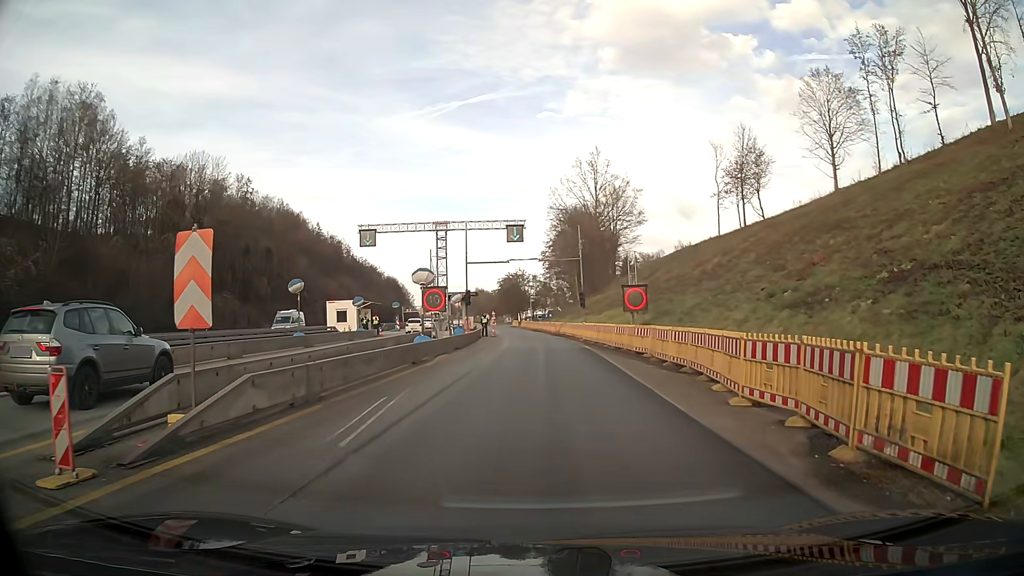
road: motorway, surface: asphalt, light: Day
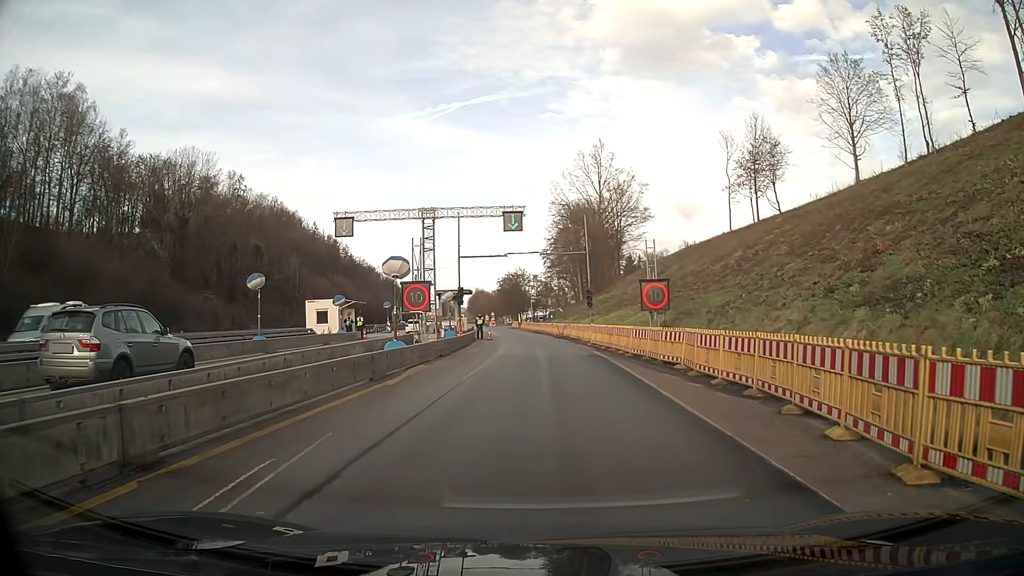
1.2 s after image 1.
(0.0, +5.3) m; 0°
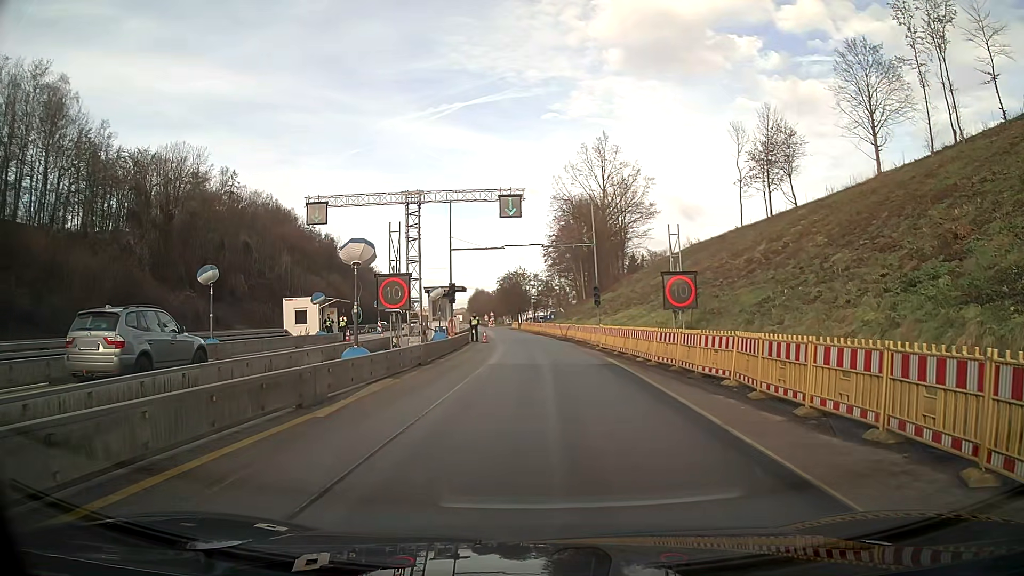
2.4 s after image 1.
(0.0, +4.7) m; 0°
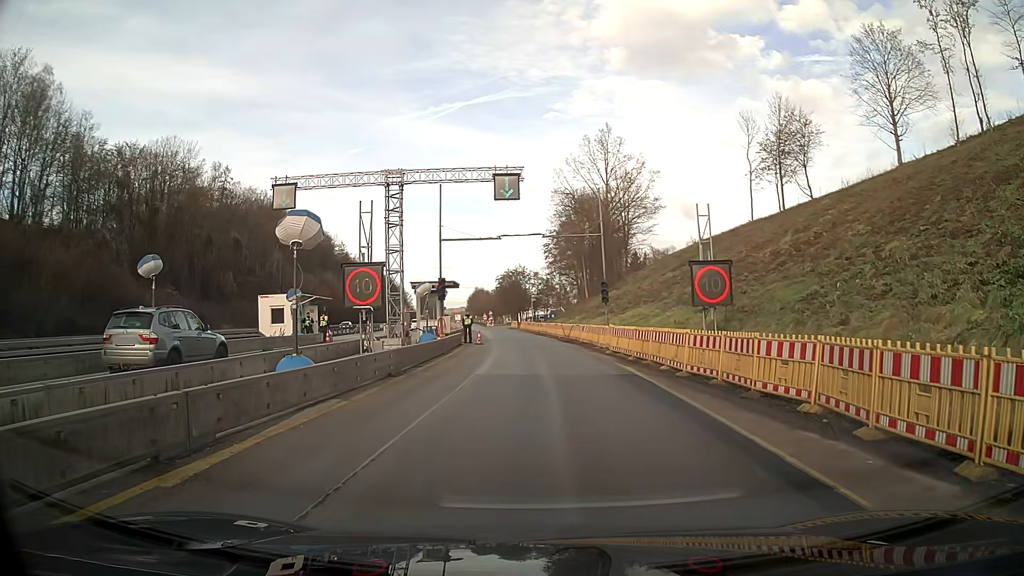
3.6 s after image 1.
(0.0, +4.2) m; 0°
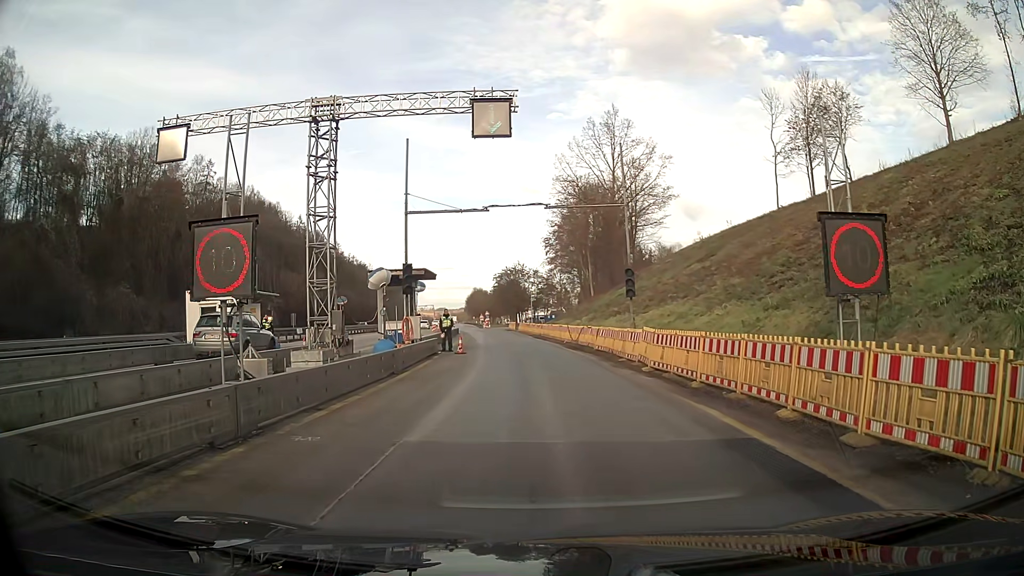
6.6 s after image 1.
(0.0, +9.1) m; 0°
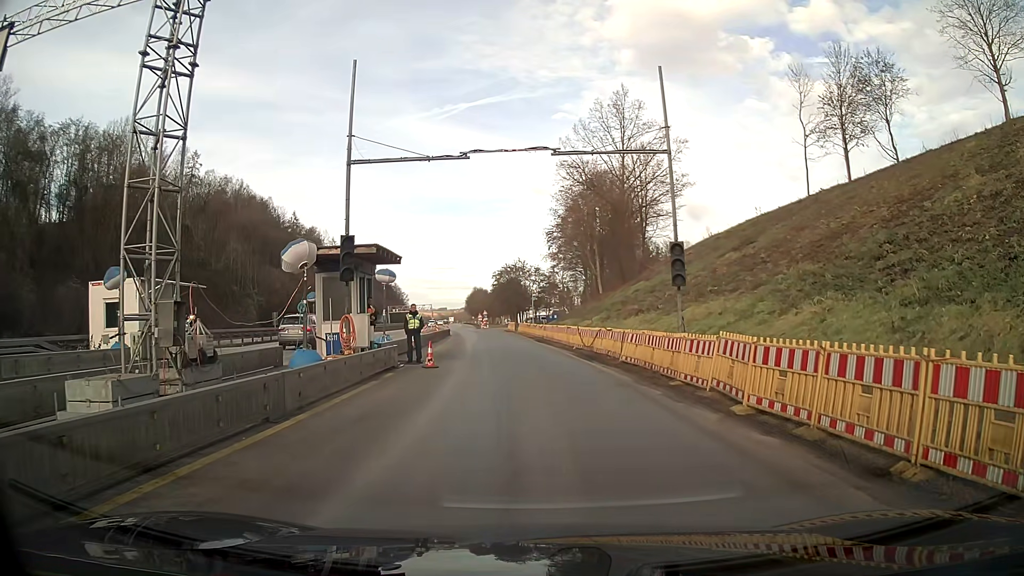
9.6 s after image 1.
(0.0, +8.2) m; 0°
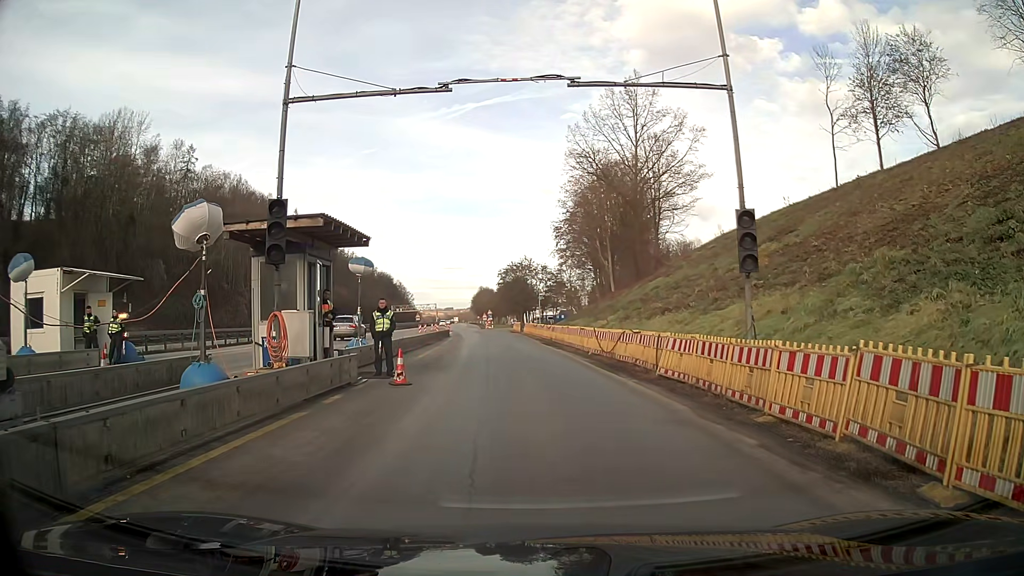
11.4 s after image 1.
(0.0, +5.2) m; 0°
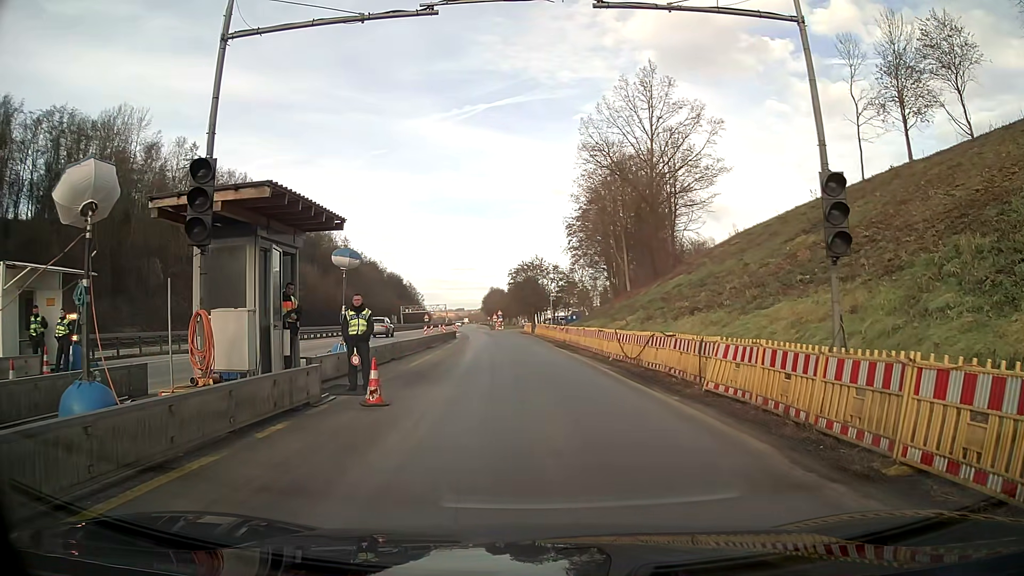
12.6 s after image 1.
(0.0, +3.3) m; -1°
